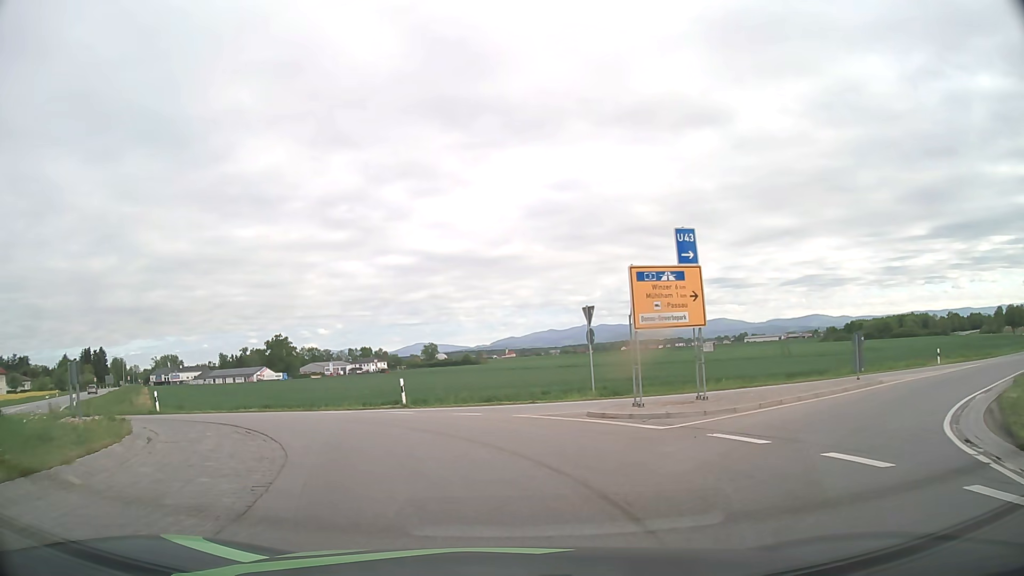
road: primary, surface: asphalt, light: Day
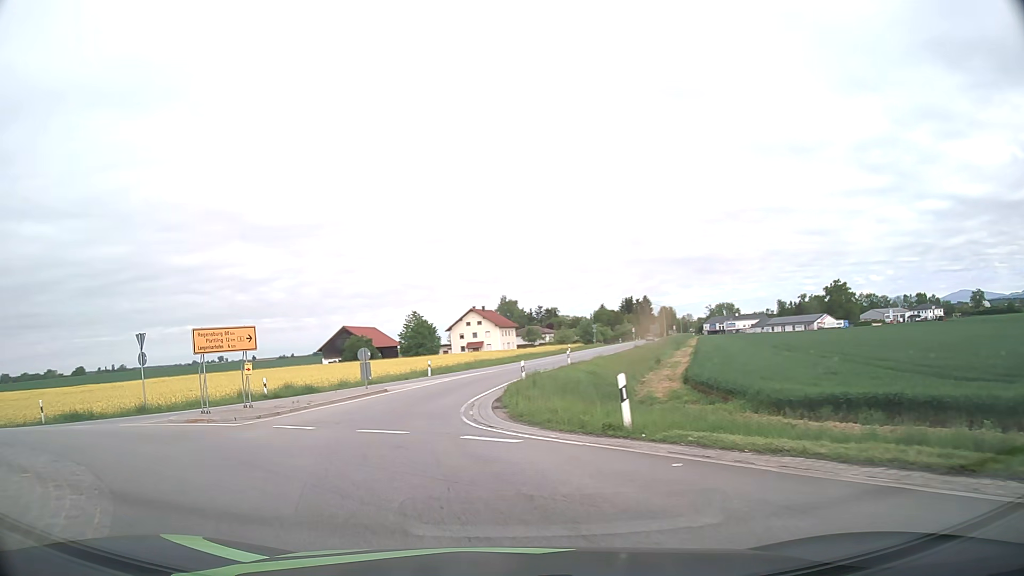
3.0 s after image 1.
(-7.1, +18.2) m; -48°
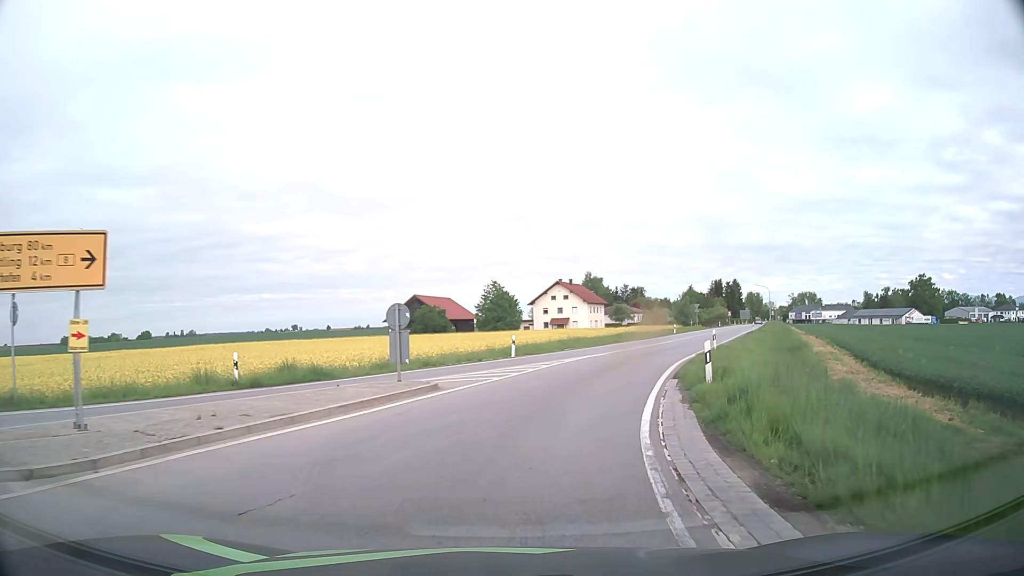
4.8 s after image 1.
(-1.8, +14.0) m; -7°
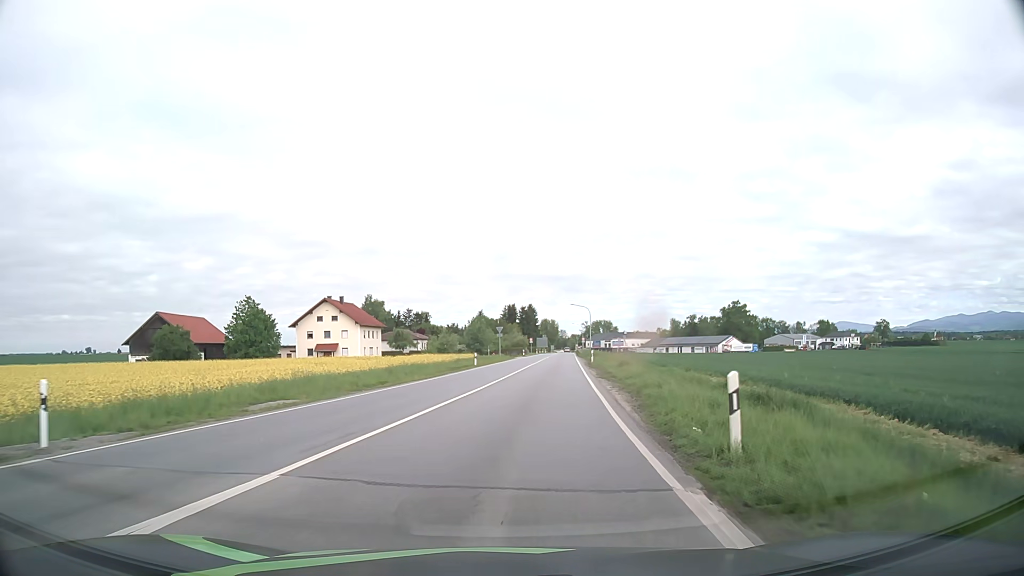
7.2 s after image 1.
(+4.4, +23.8) m; +19°
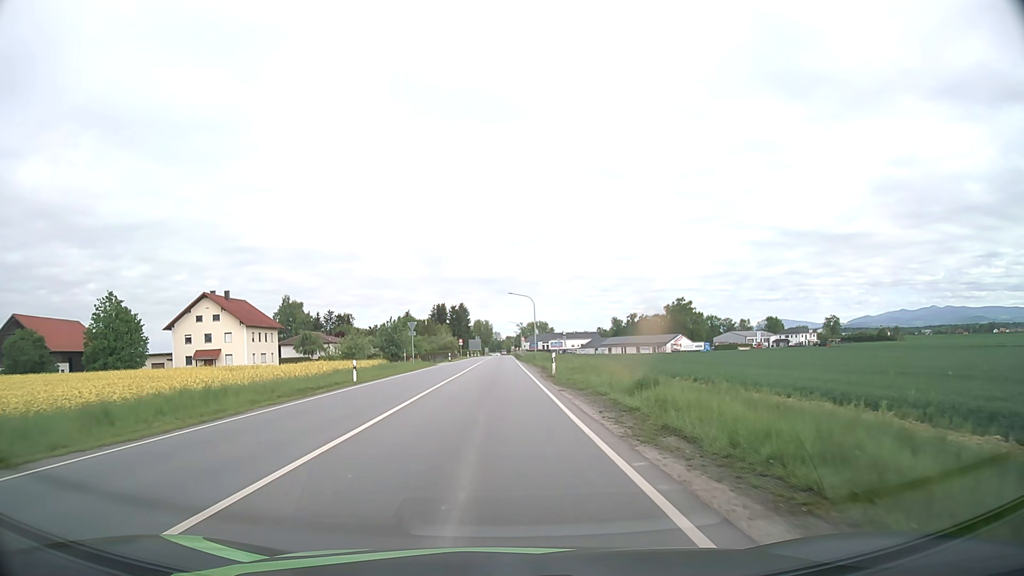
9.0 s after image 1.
(+1.5, +22.3) m; +6°
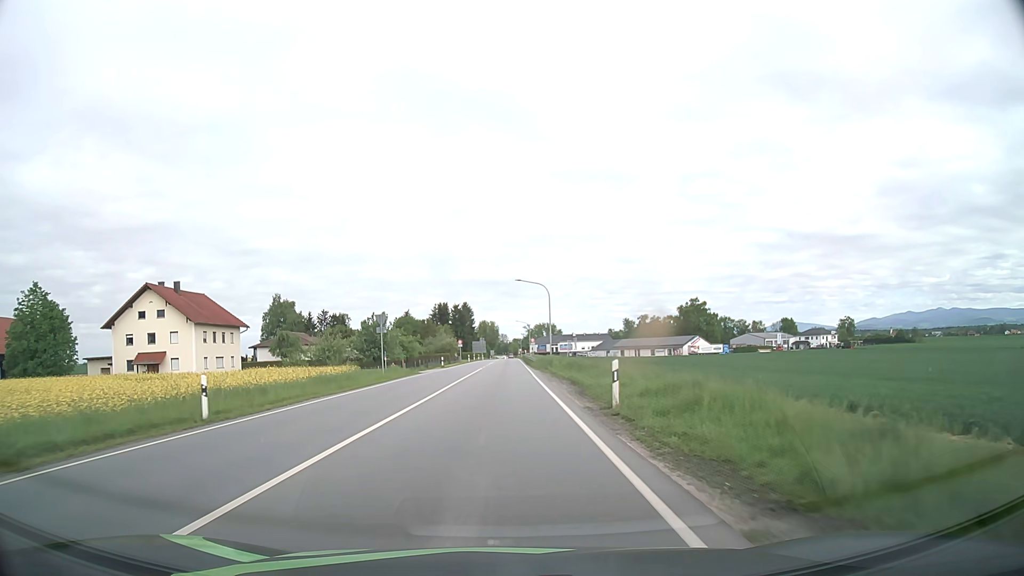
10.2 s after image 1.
(0.0, +16.7) m; -1°
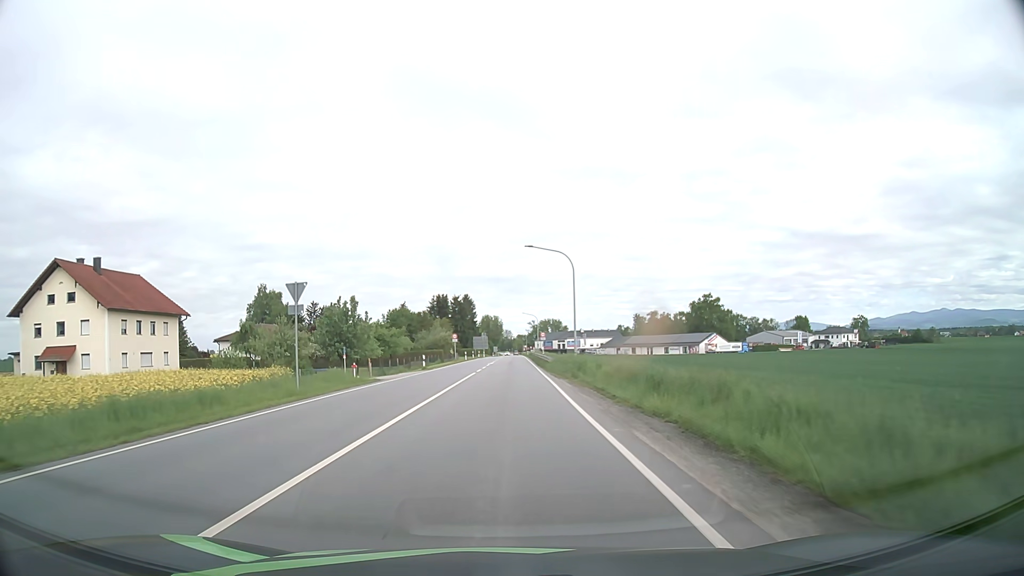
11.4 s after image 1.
(-0.1, +17.6) m; 0°
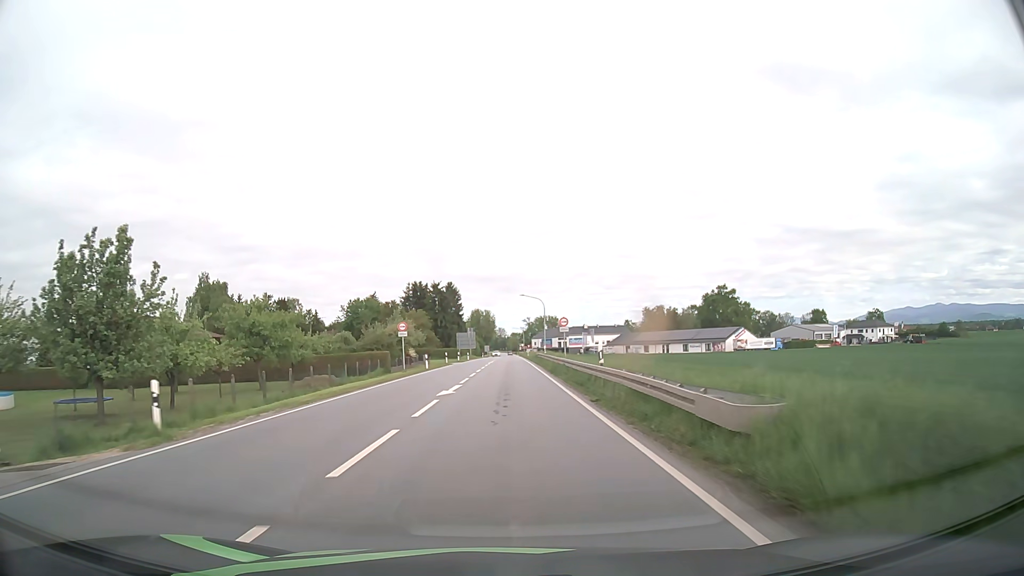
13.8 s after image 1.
(+0.2, +37.3) m; +1°
(0, +10) (0, +20) (0, +30) (0, +40) (0, +50) (0, +60) (0, +70) (0, +80) (0, +90) (0, +100) m
